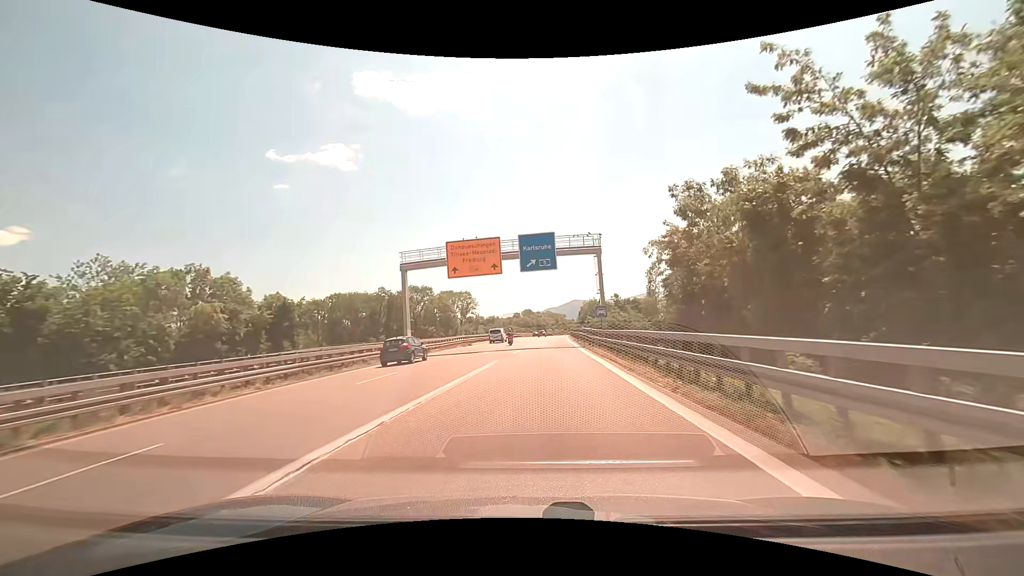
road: motorway_link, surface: asphalt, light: Day
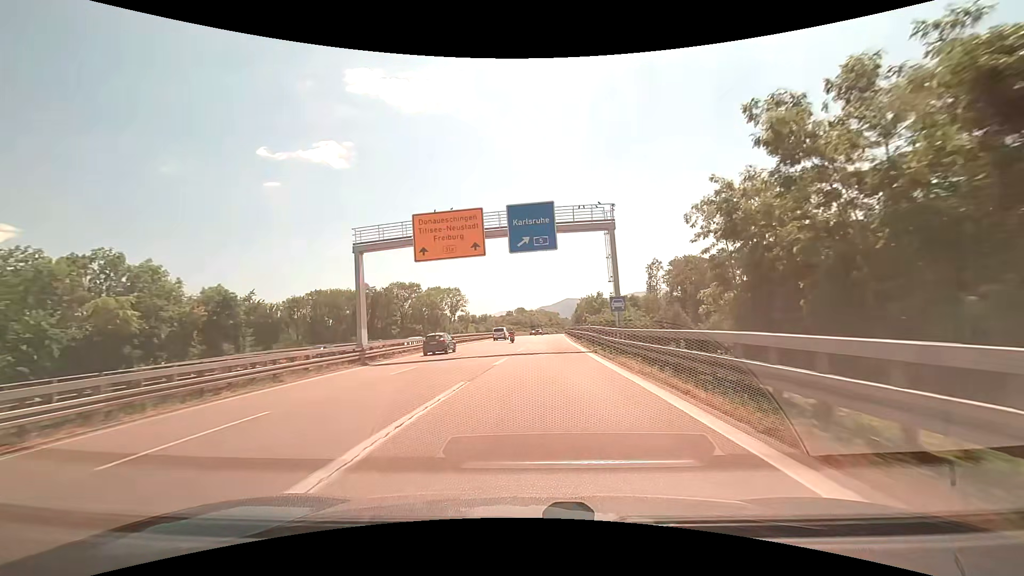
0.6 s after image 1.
(+0.1, +9.5) m; +1°
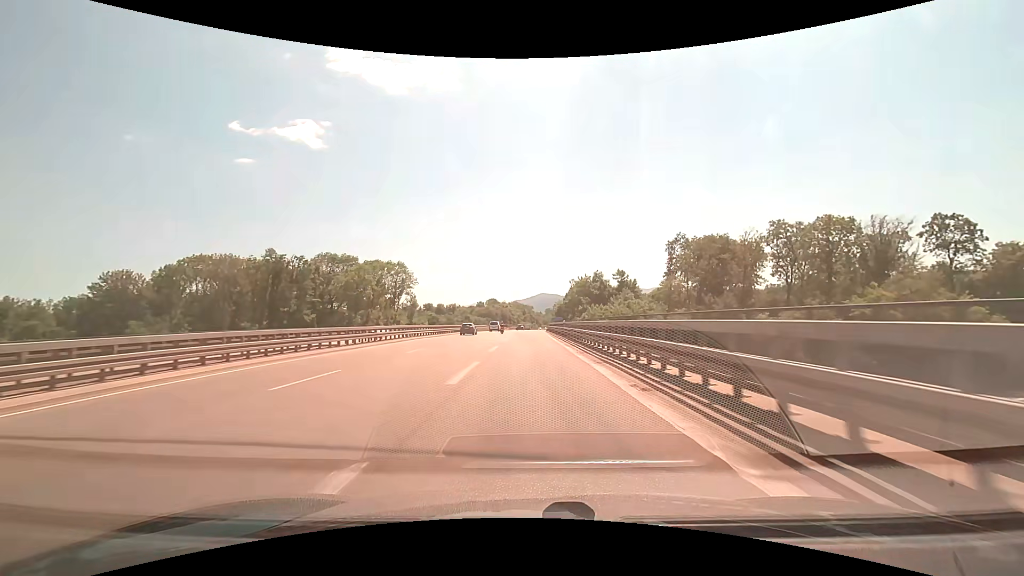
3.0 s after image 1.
(+1.5, +43.8) m; +3°
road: trunk
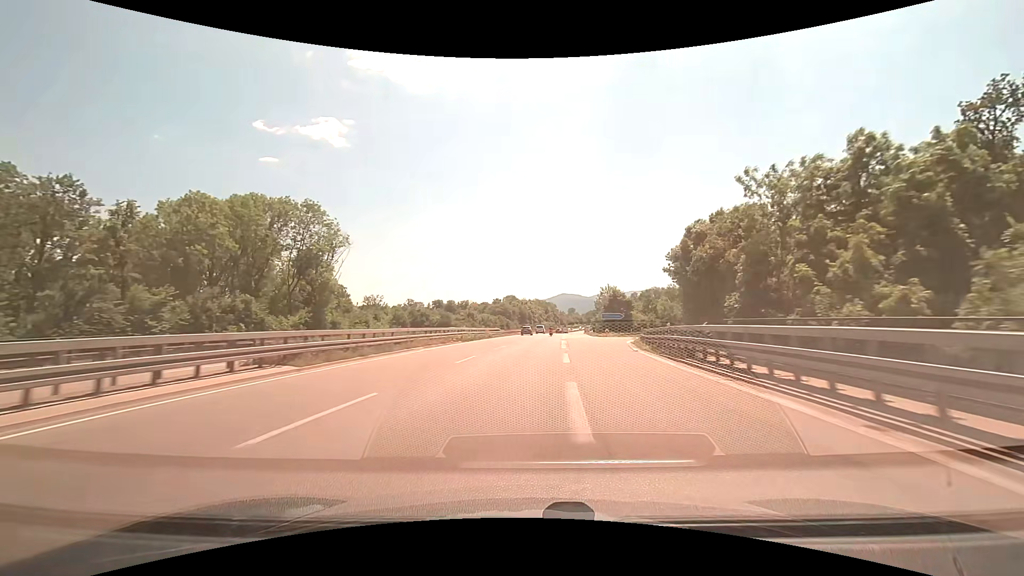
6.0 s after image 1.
(-1.6, +65.4) m; -2°
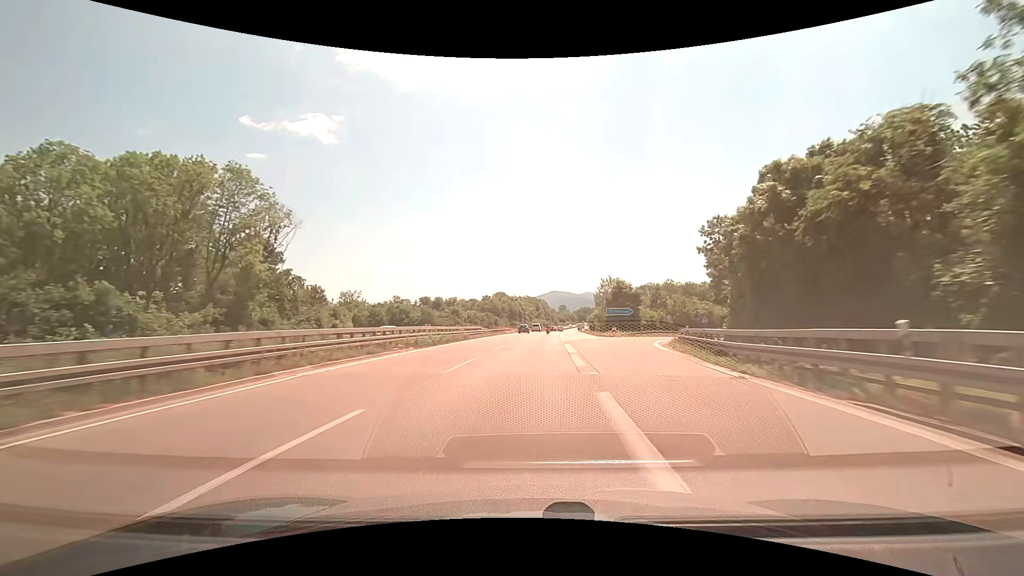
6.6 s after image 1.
(+0.1, +14.3) m; +1°
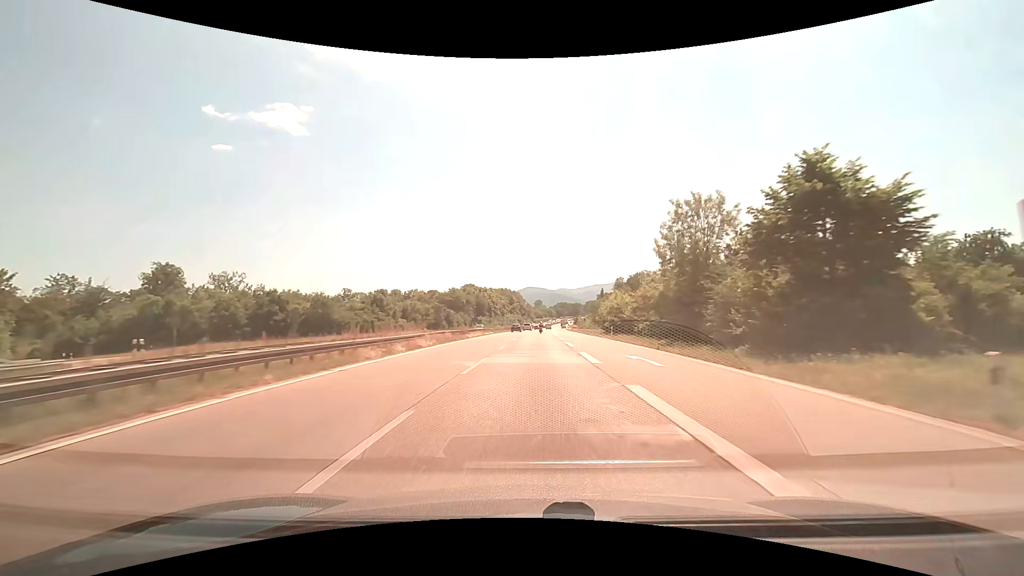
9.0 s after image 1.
(+2.0, +59.3) m; +3°
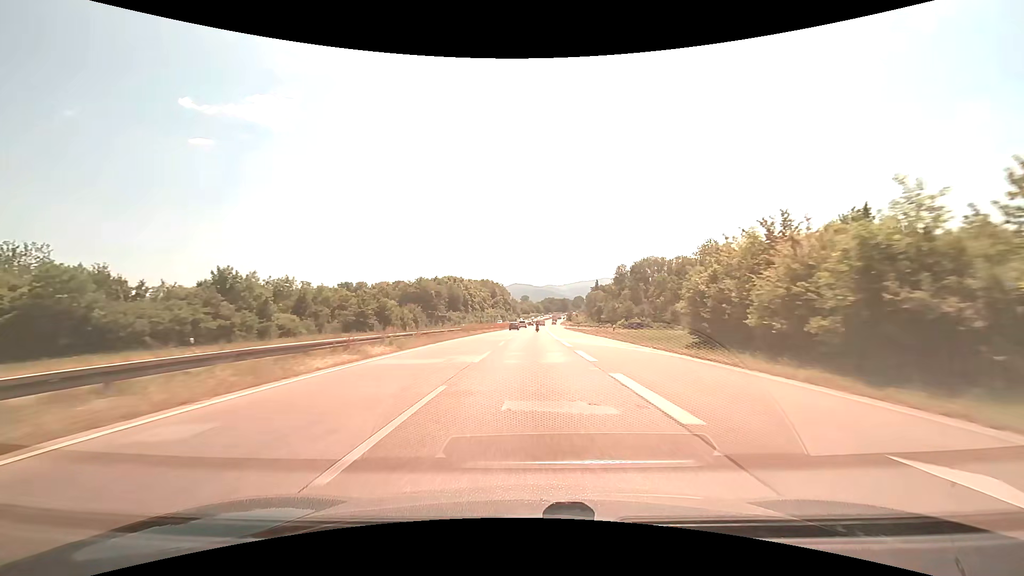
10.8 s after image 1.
(+0.8, +46.0) m; +2°
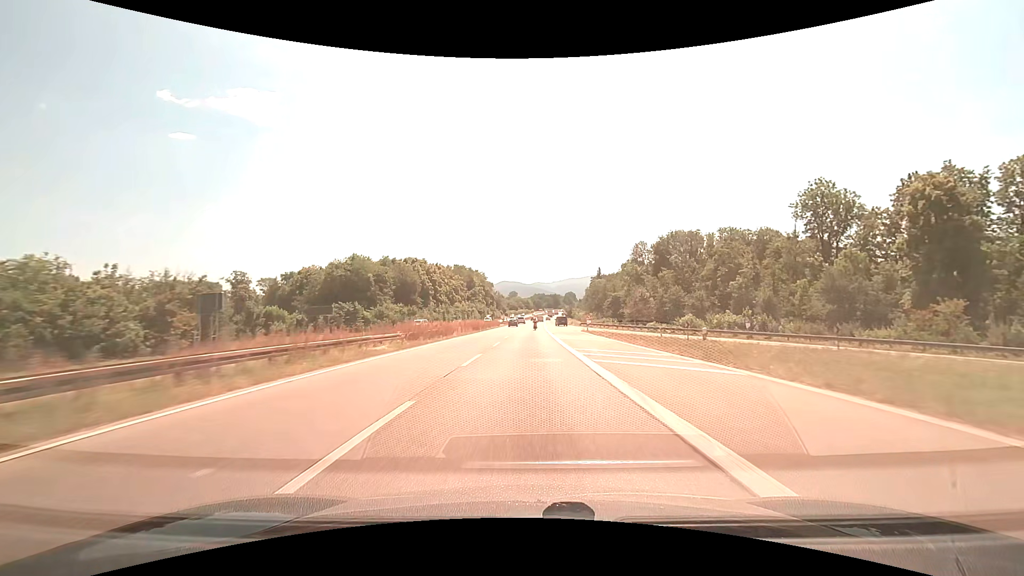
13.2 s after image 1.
(+0.8, +61.9) m; +1°
(0, +10) (0, +20) (0, +30) (0, +40) (0, +50) (0, +60) (+1, +70) (+1, +80) (+1, +90) (+1, +100) m
